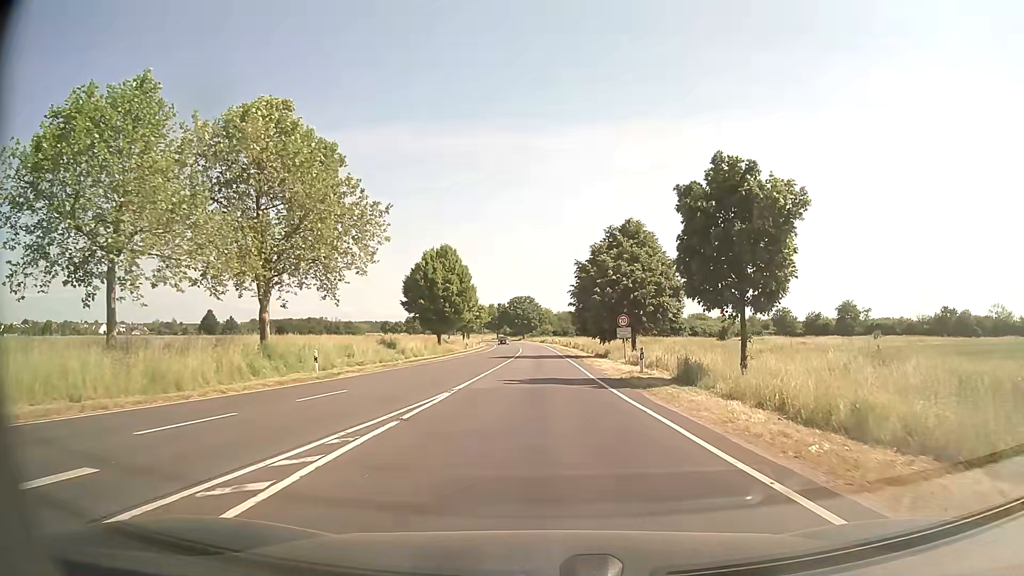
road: secondary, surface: asphalt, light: Day
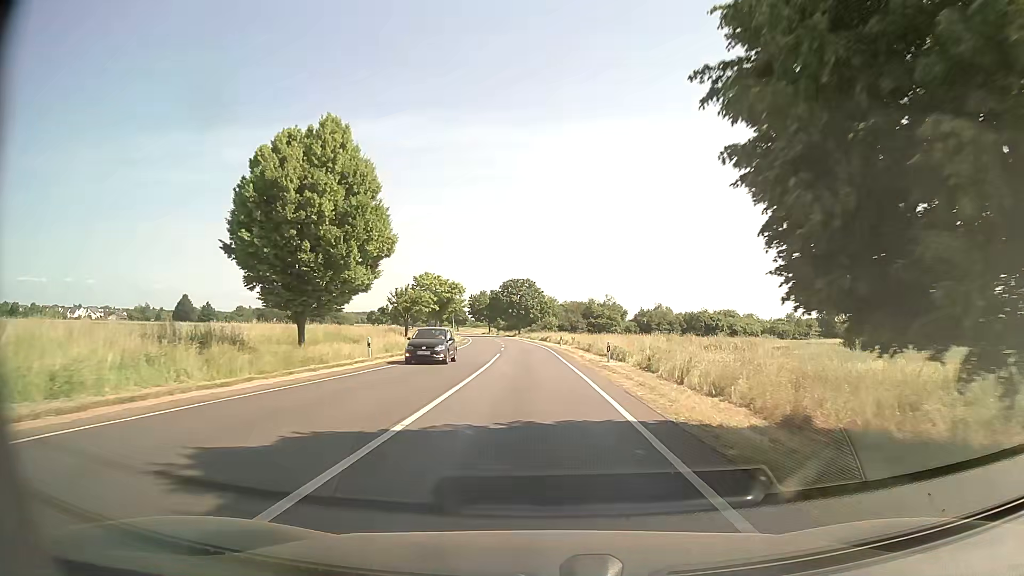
(+0.3, +40.2) m; 0°
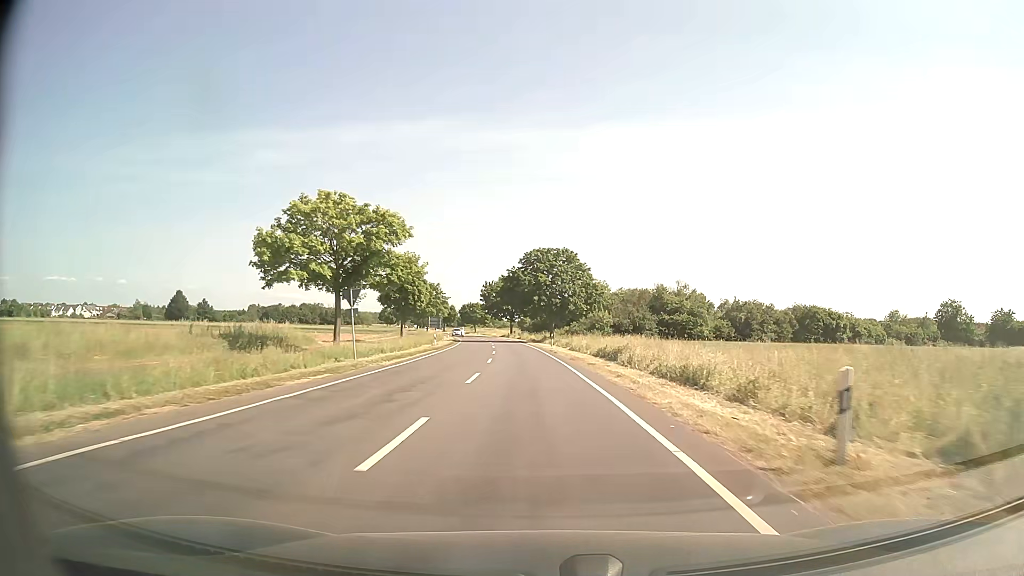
(-1.0, +51.0) m; -3°
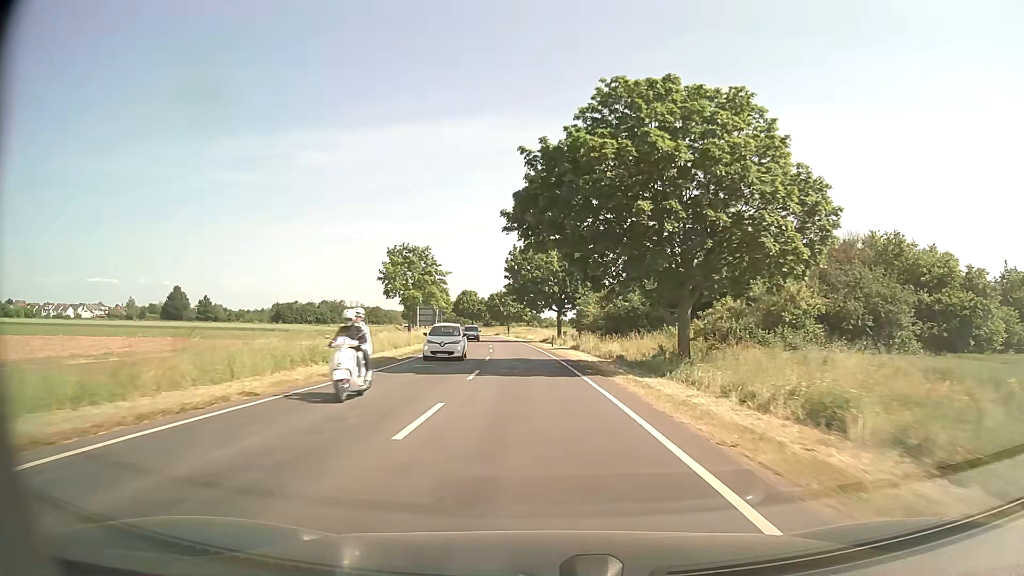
(-2.0, +55.0) m; -4°
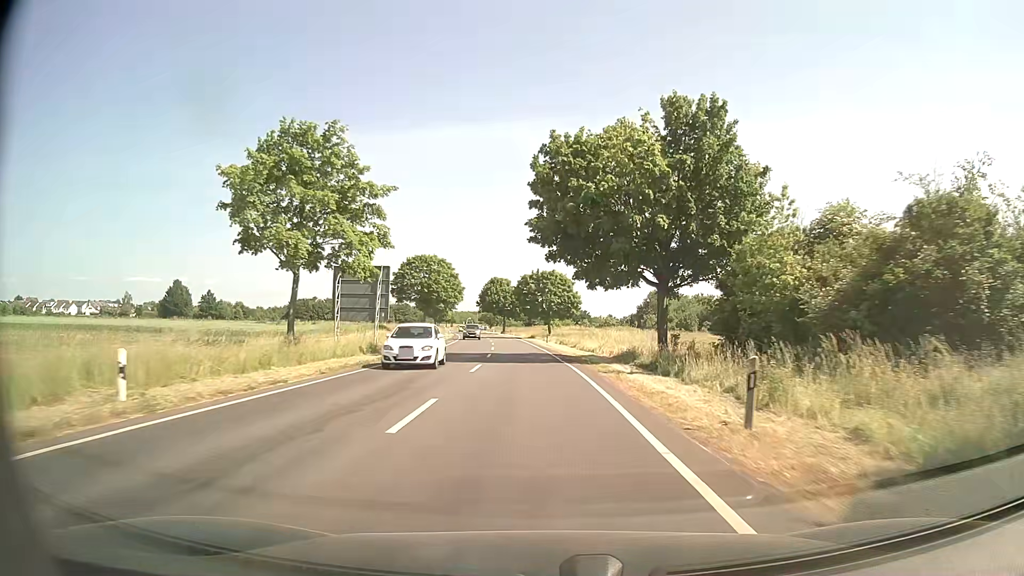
(-1.4, +43.0) m; -4°
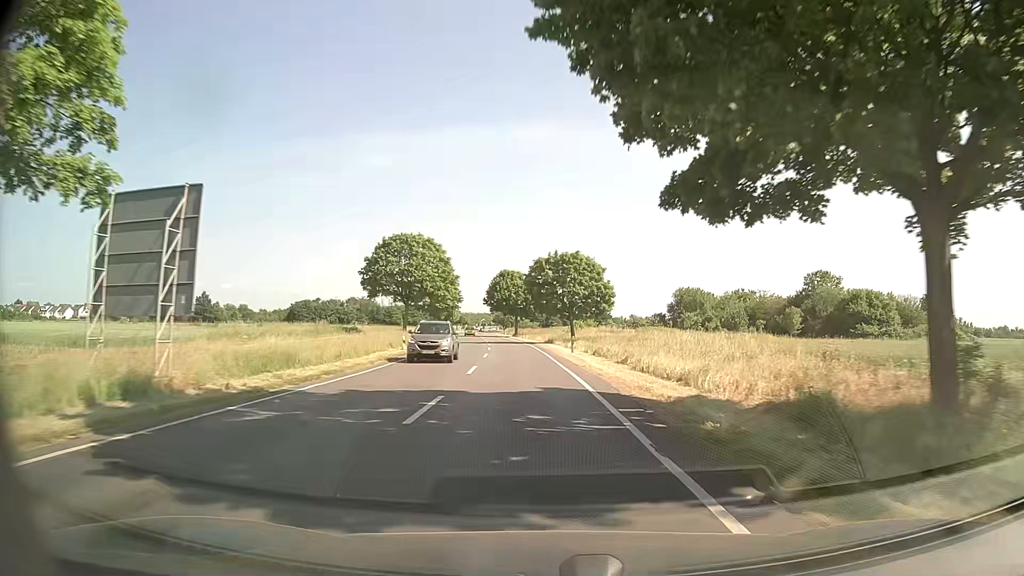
(-0.3, +21.1) m; -2°
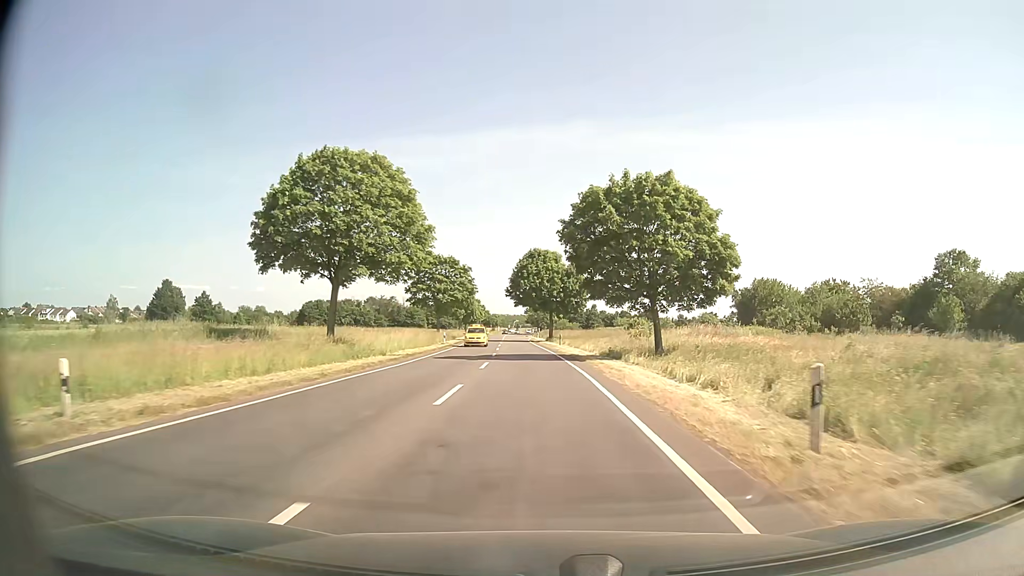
(-0.7, +31.3) m; -3°
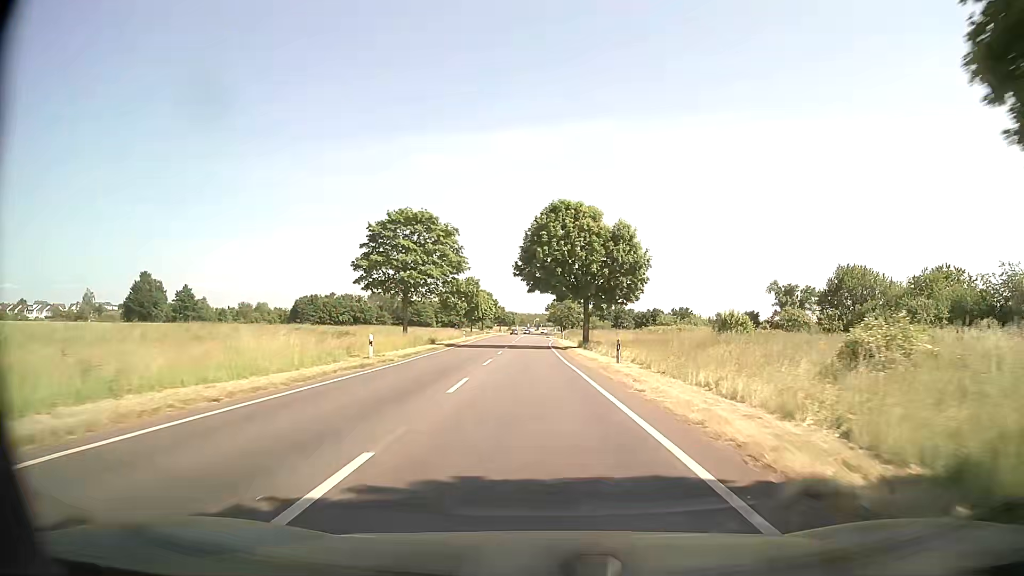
(-0.6, +30.9) m; -2°
(0, +10) (0, +20) (0, +30) (0, +40) (-1, +50) (-1, +60) (-1, +70) (-1, +80) (-1, +90) (-1, +100) m
